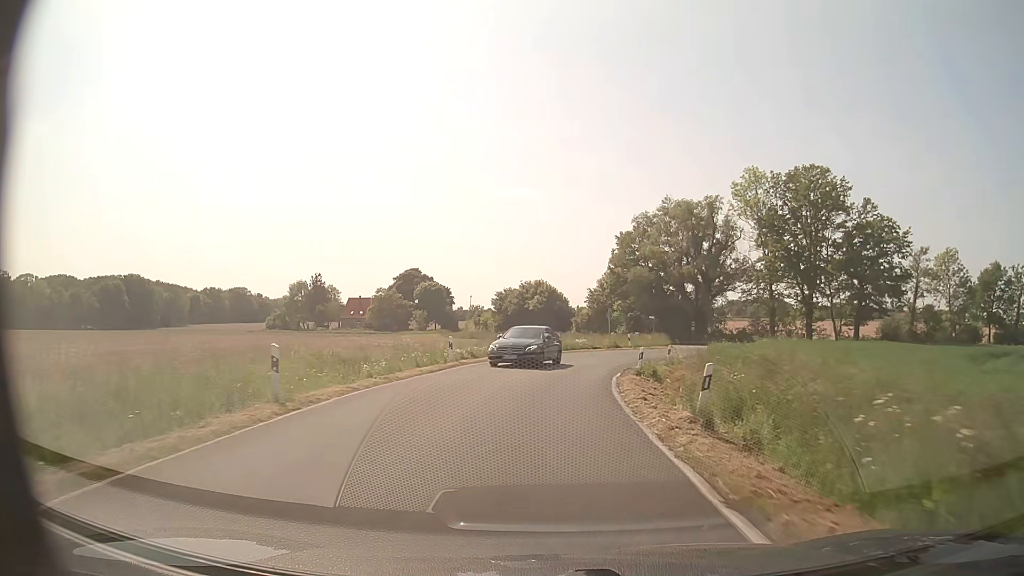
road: secondary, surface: asphalt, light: Day
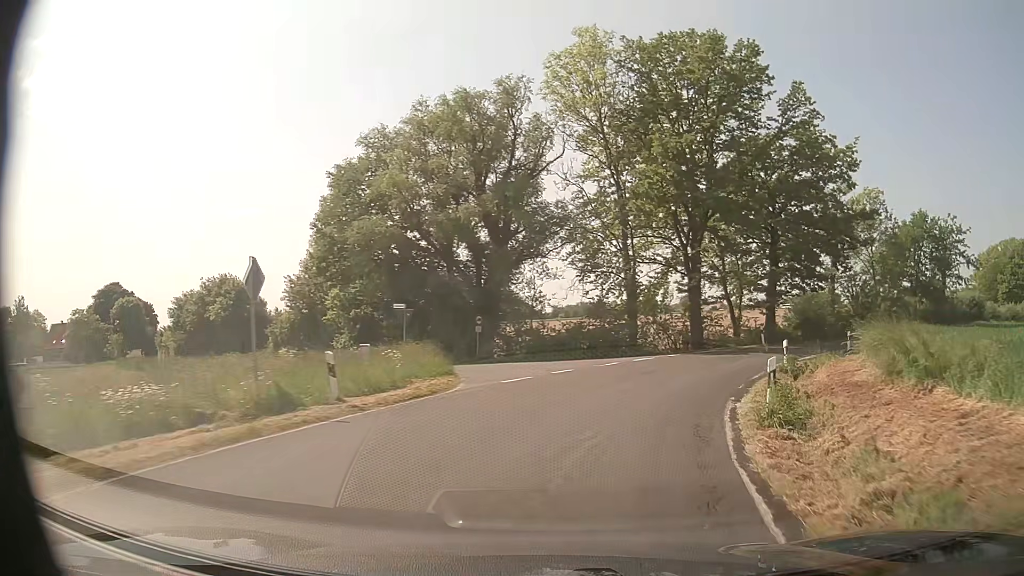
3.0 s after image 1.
(+4.0, +35.6) m; +21°
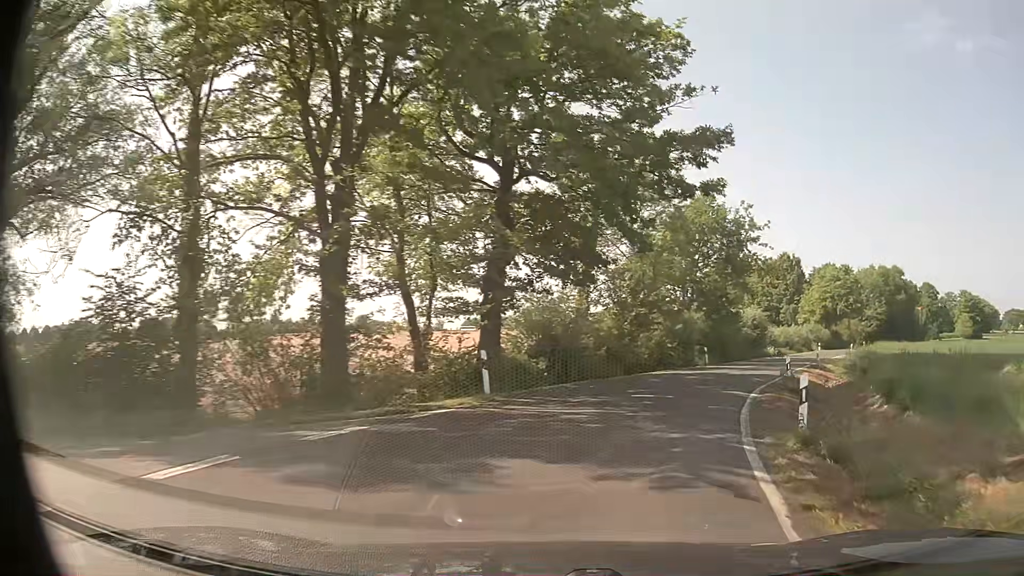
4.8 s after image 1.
(+5.2, +21.8) m; +27°
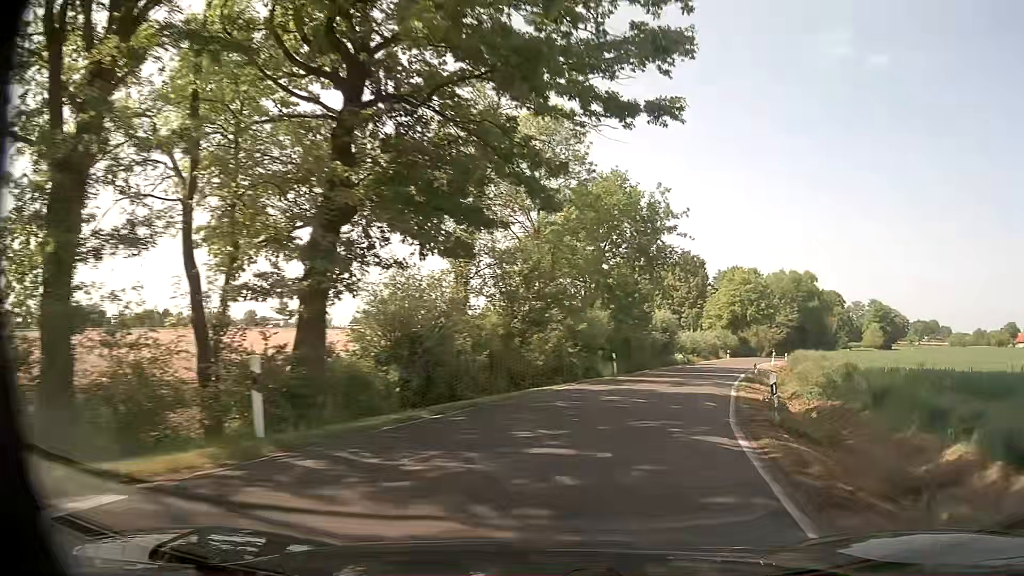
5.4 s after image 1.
(+0.6, +7.9) m; +10°
(+1, +10) (+3, +20) (+6, +29) (+10, +39) (+14, +48) (+17, +57) (+22, +66) (+26, +75) (+31, +84) (+37, +92) m
